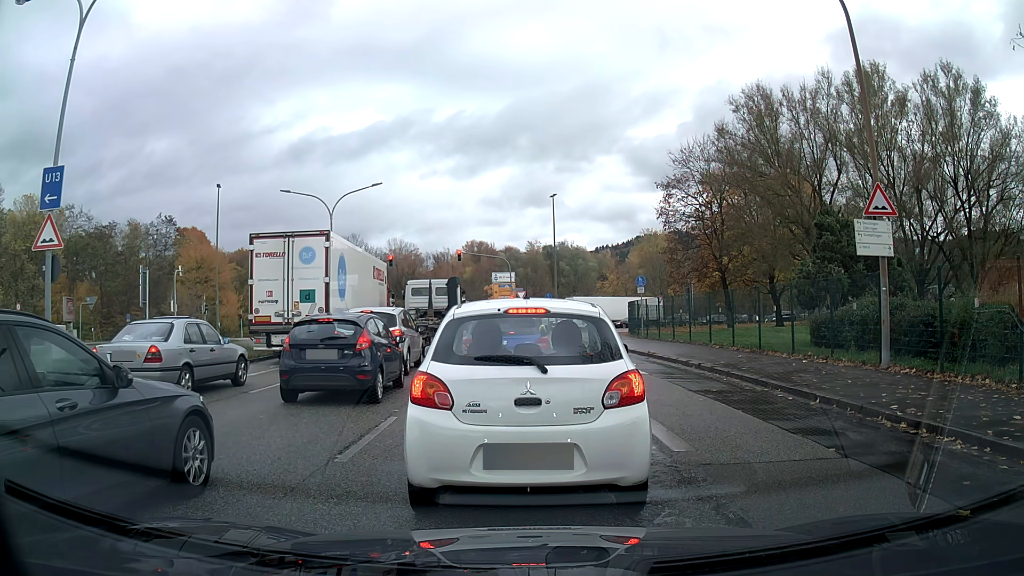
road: primary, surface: asphalt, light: Day
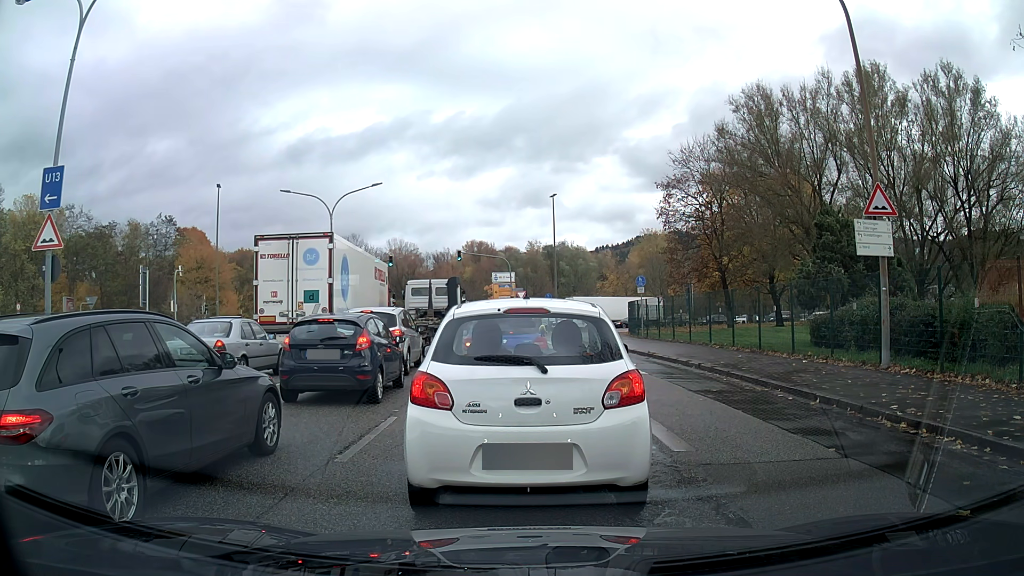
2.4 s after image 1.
(0.0, 0.0) m; 0°
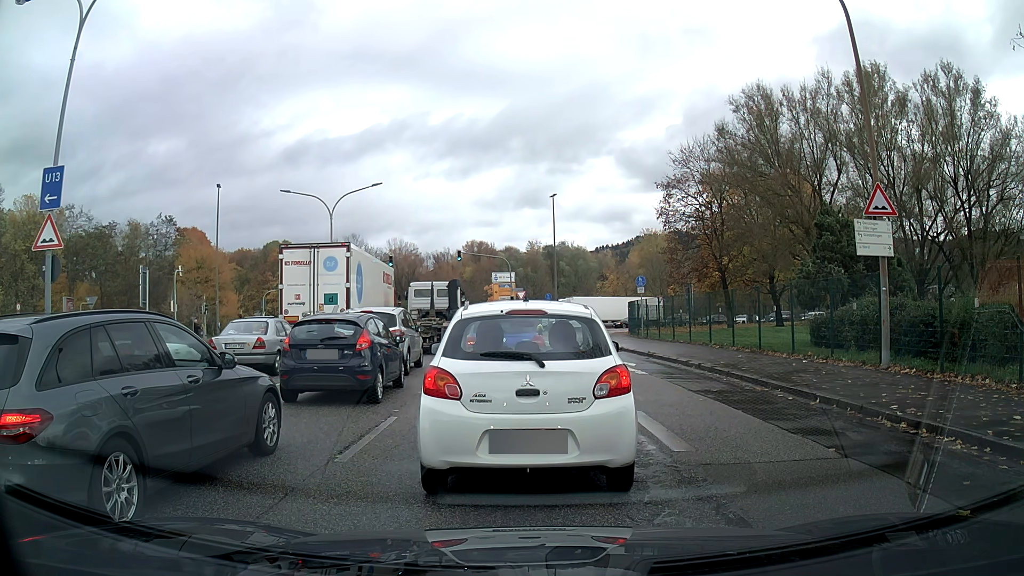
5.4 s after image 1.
(0.0, 0.0) m; 0°
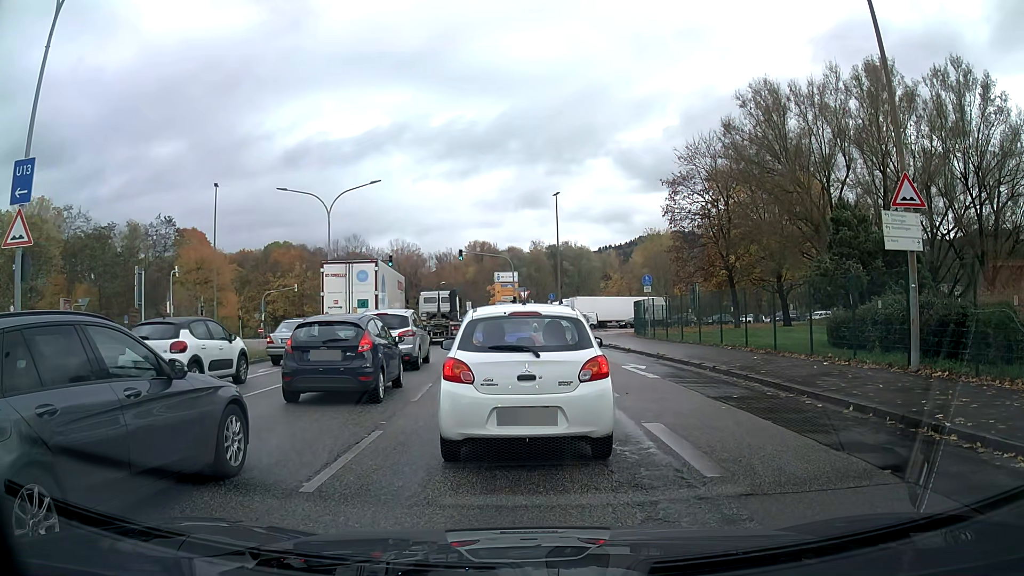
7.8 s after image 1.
(0.0, +1.1) m; 0°
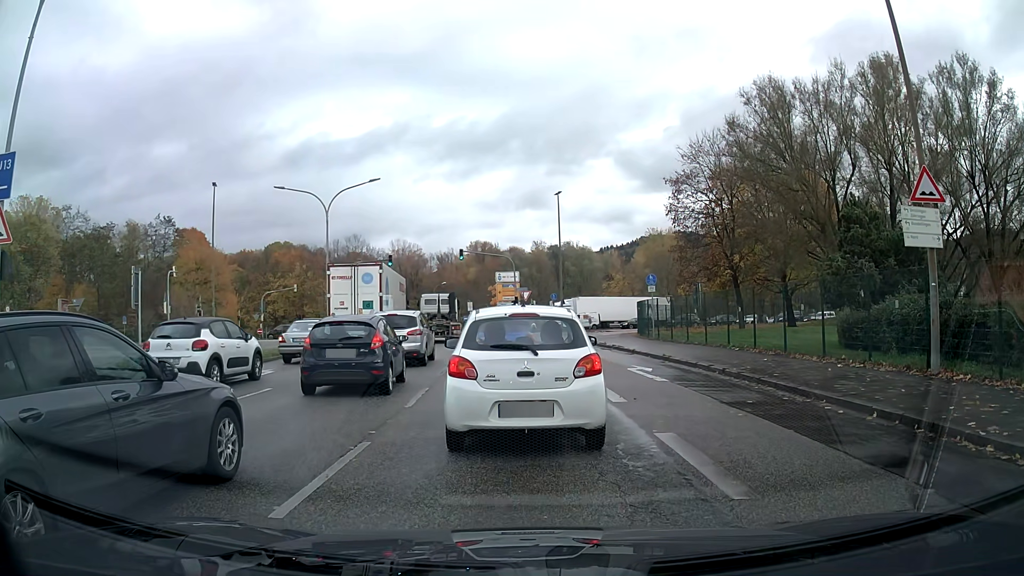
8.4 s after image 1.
(0.0, +0.7) m; -1°
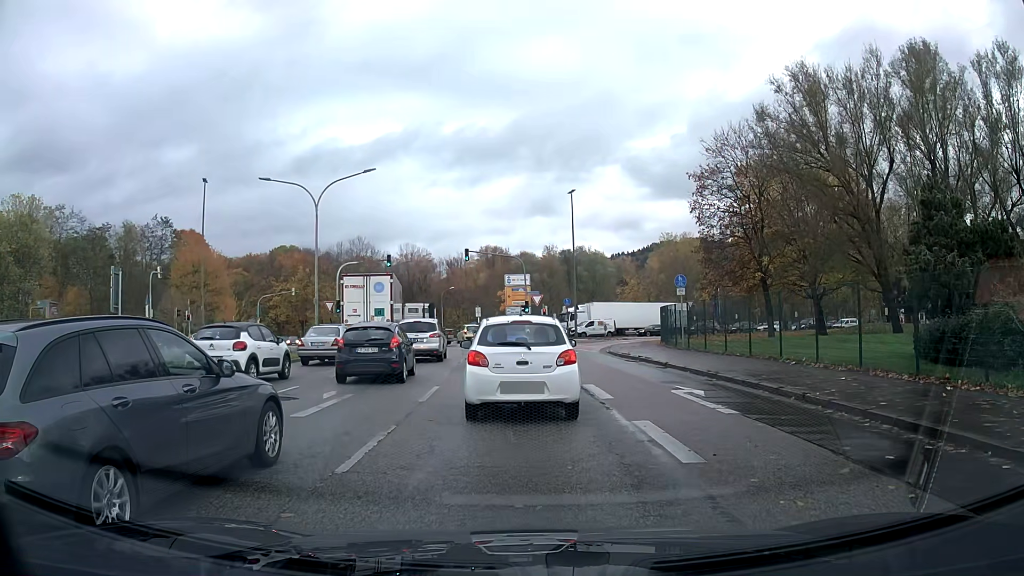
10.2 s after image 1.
(0.0, +4.5) m; -1°
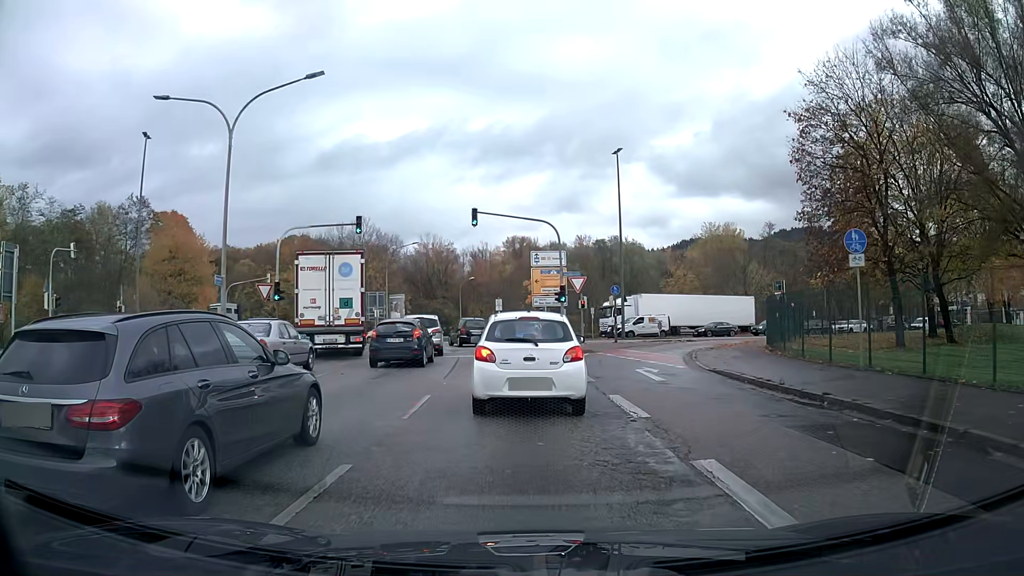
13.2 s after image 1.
(-0.3, +14.9) m; -2°
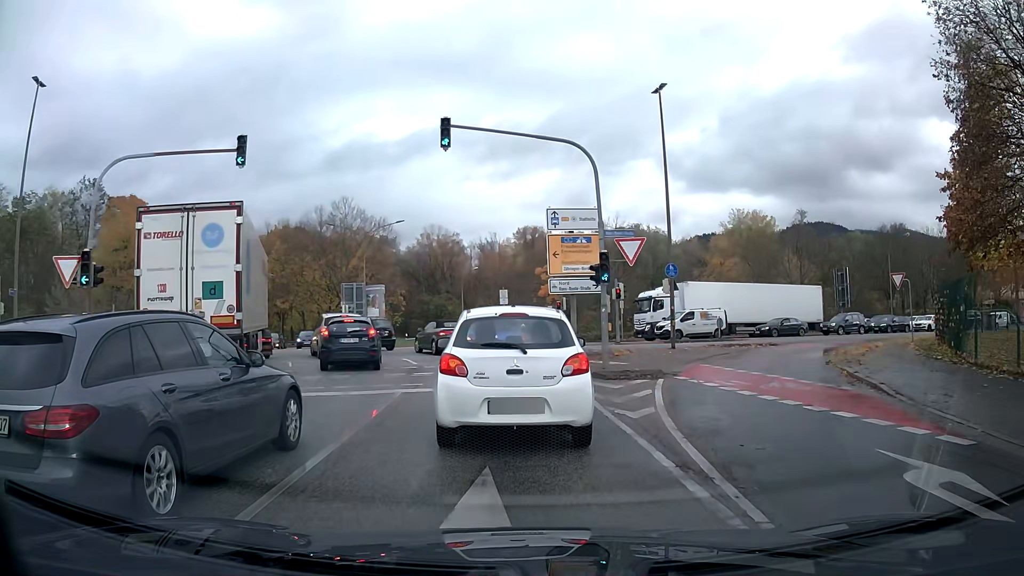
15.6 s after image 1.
(-0.1, +13.8) m; -1°
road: unclassified
(0, +10) (-1, +20) (-5, +29) (-13, +35) (-22, +35) (-32, +32) (-41, +29) (-51, +26) (-60, +22) (-70, +20) m
